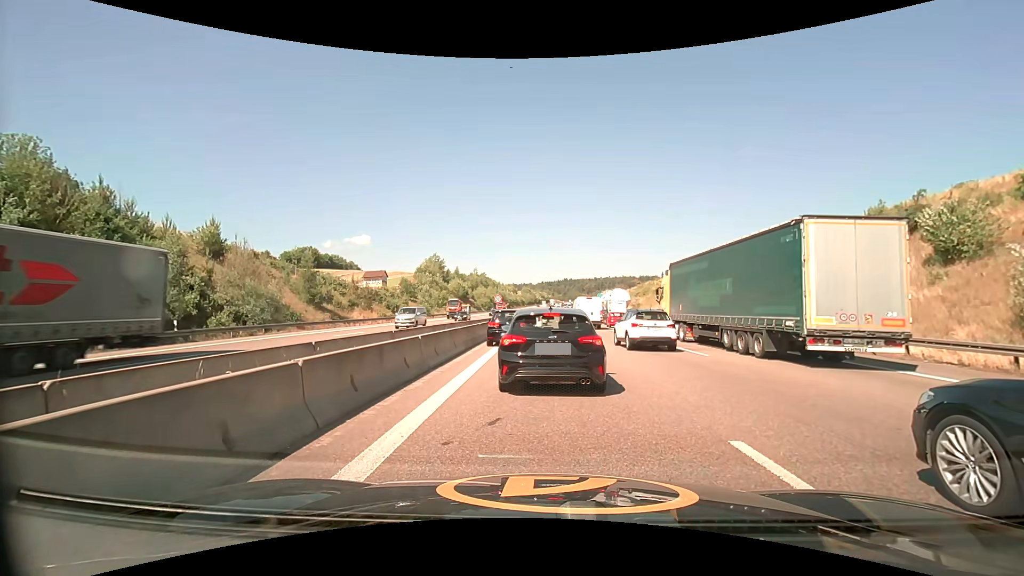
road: motorway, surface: asphalt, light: Day
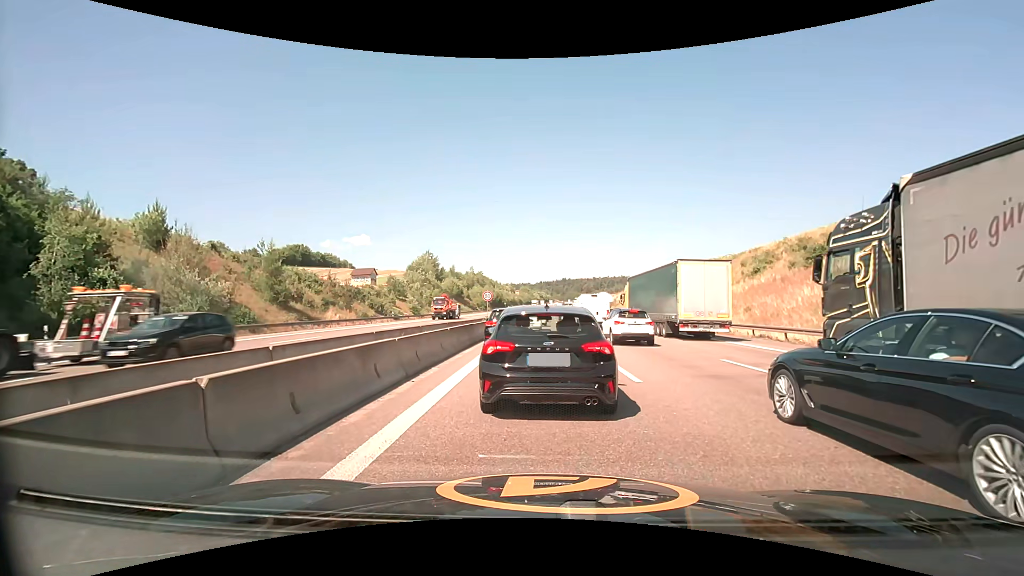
(0.0, +7.6) m; -1°
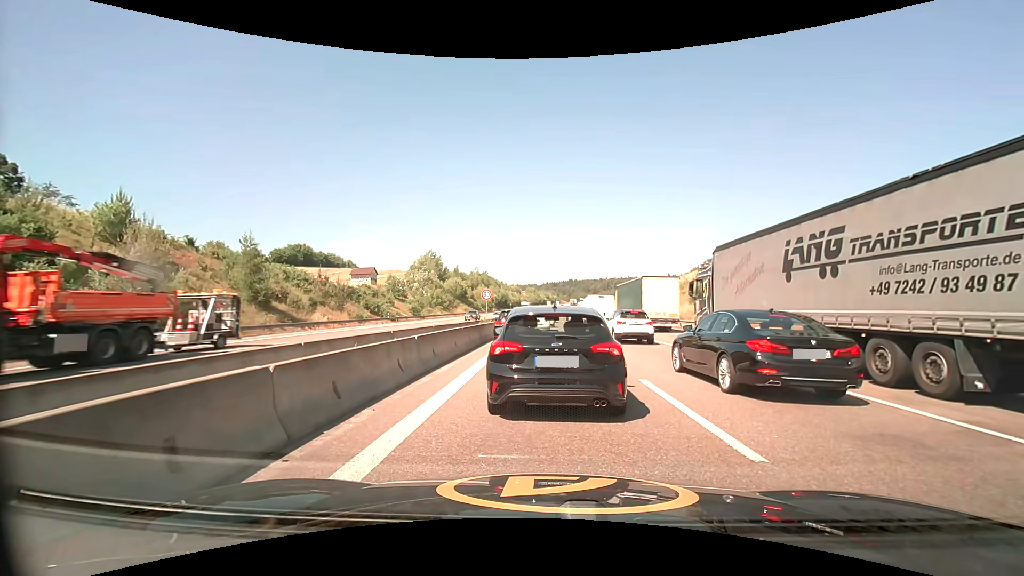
(+0.1, +5.0) m; +1°
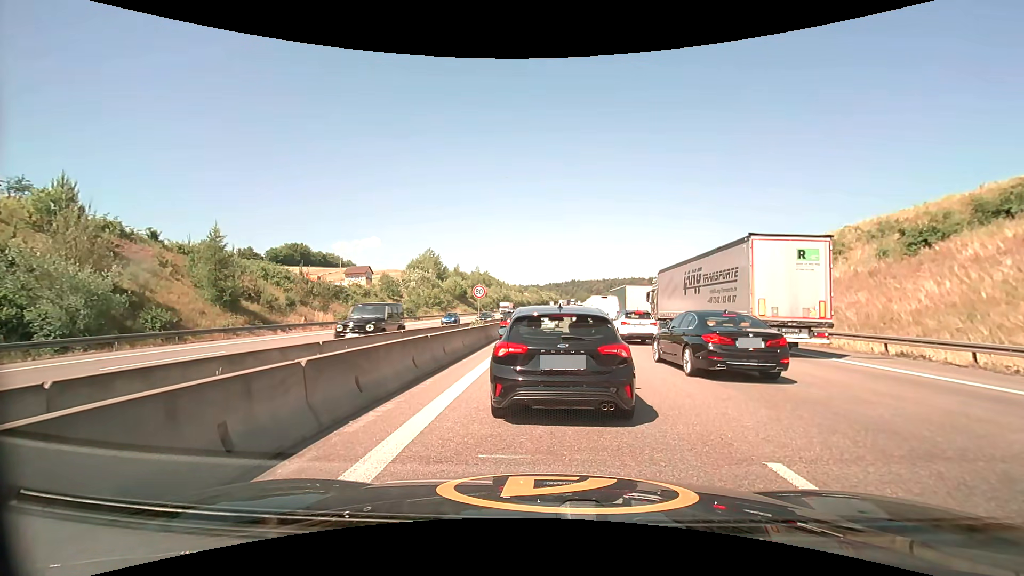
(-0.1, +5.5) m; 0°
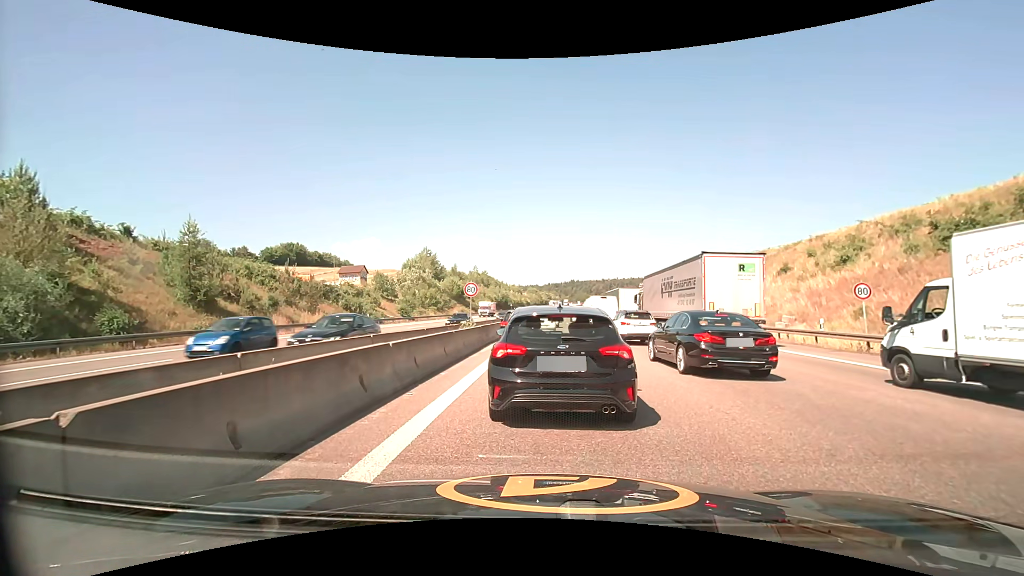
(0.0, +2.9) m; +1°
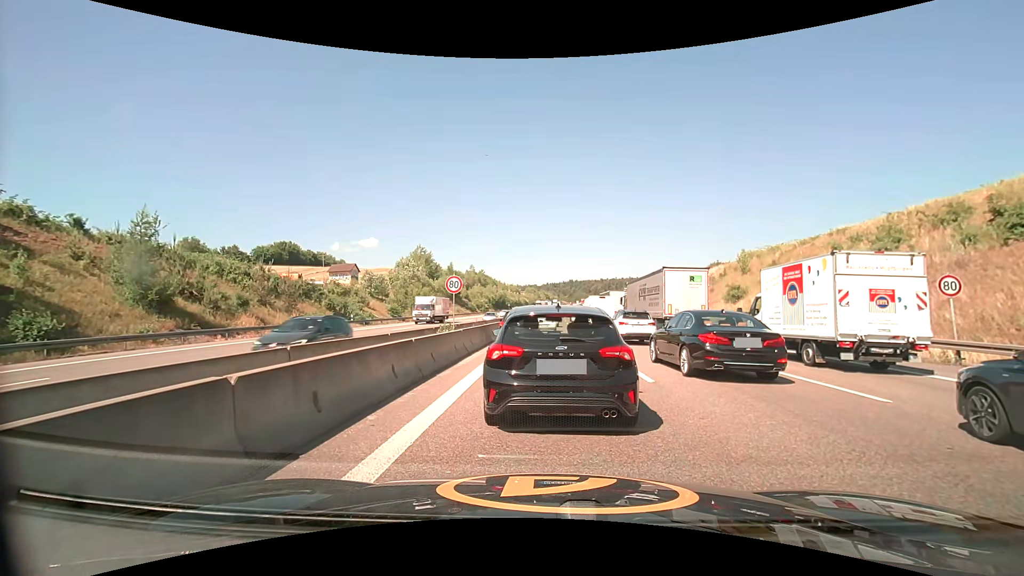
(-0.1, +4.5) m; 0°
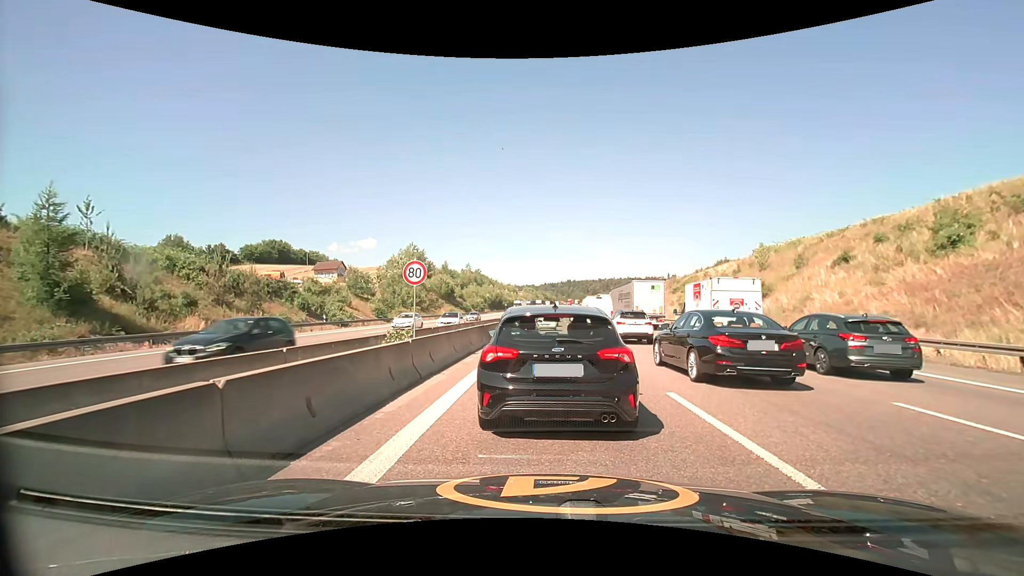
(0.0, +6.2) m; 0°
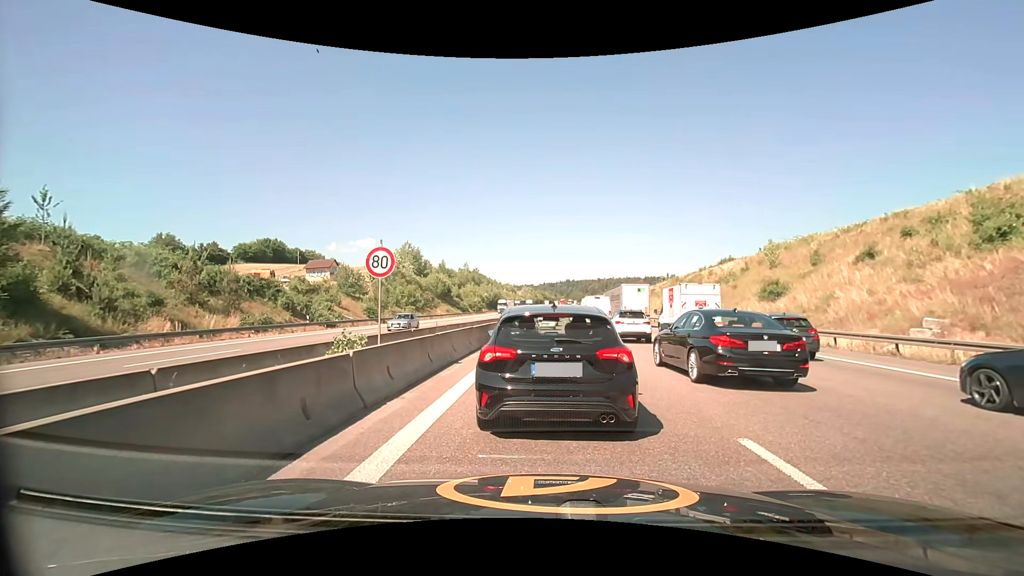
(0.0, +3.1) m; 0°
(0, +10) (0, +20) (0, +30) (+1, +40) (+1, +50) (+1, +60) (+2, +70) (+3, +80) (+5, +90) (+6, +100) m
